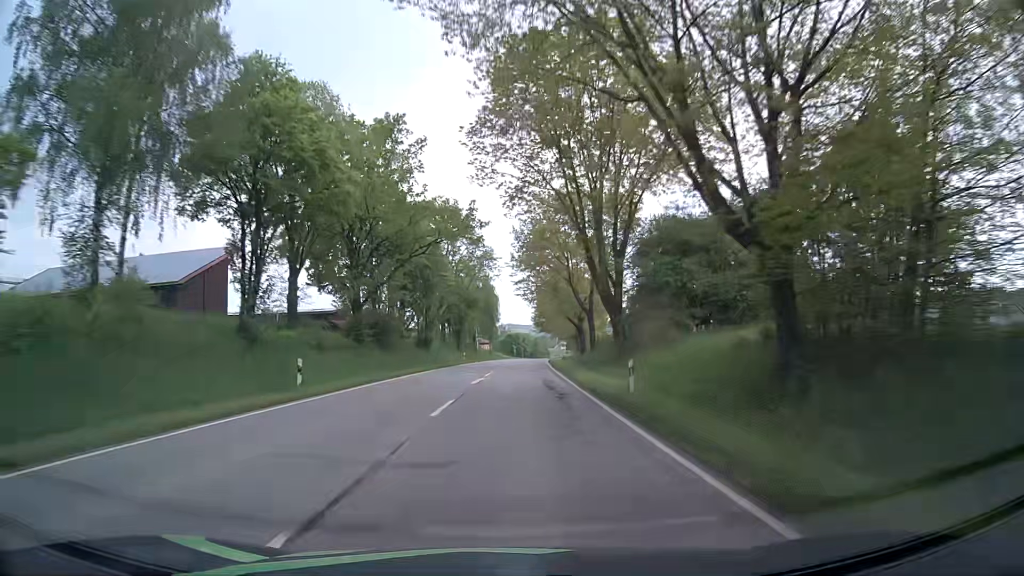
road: secondary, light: Day
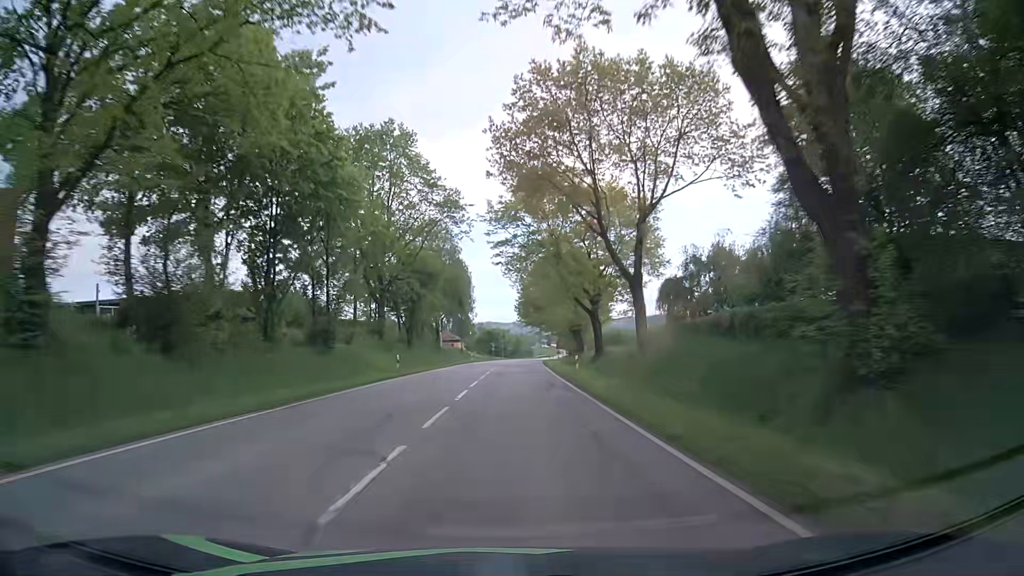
(+0.4, +32.1) m; +2°
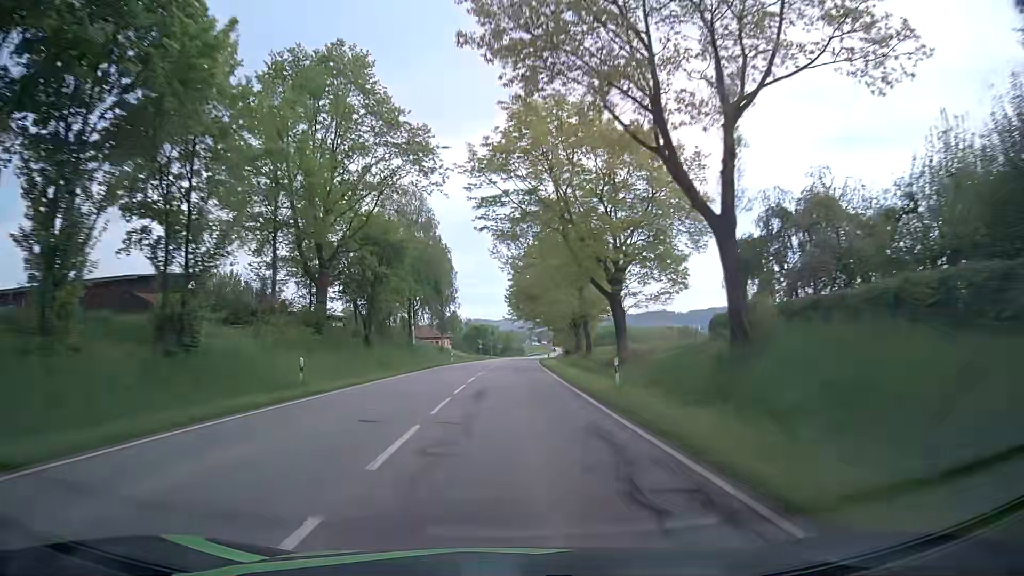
(+0.1, +16.1) m; +1°
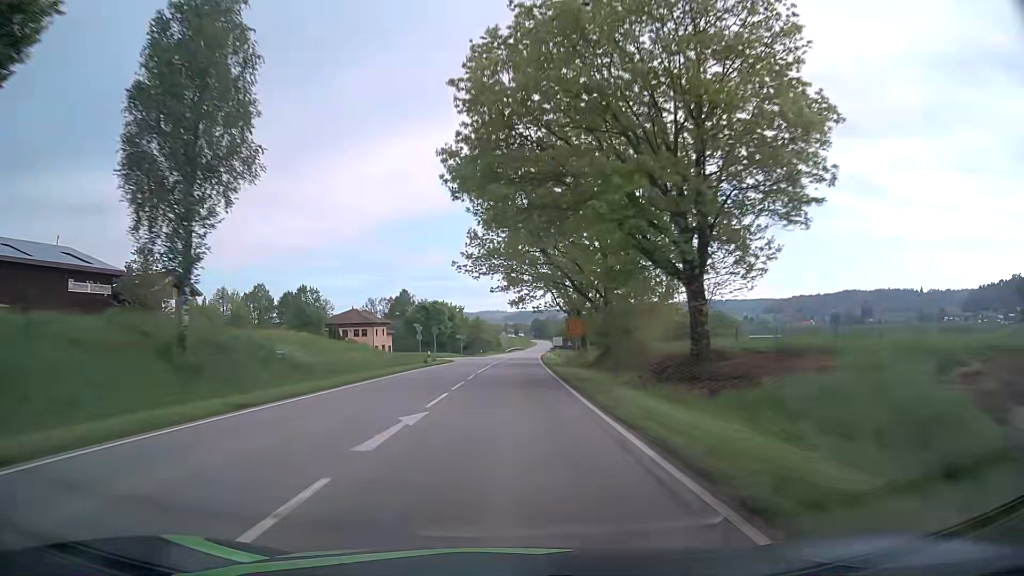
(+1.9, +64.9) m; +3°
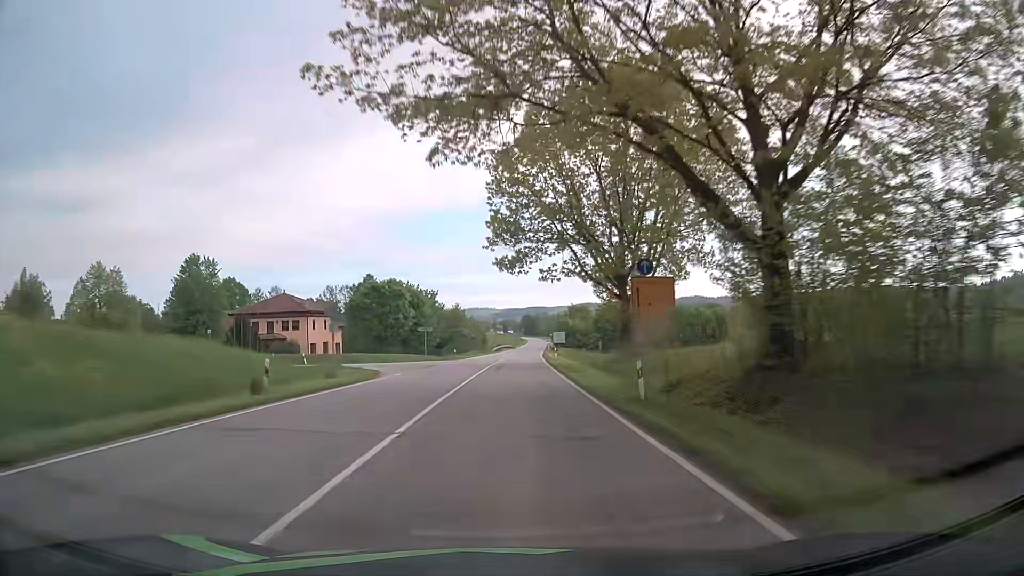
(+0.2, +32.3) m; +1°
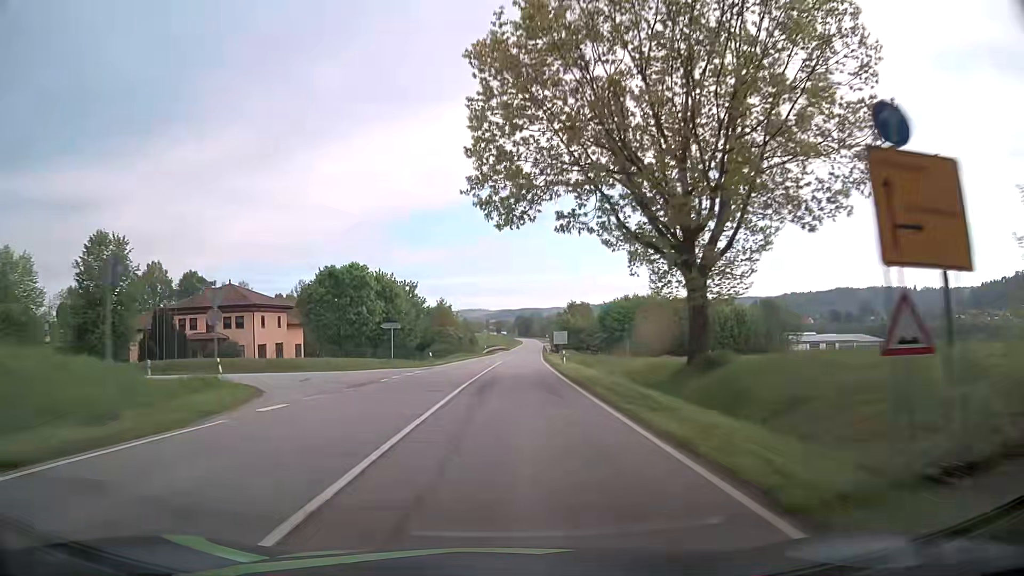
(+0.1, +16.0) m; +1°
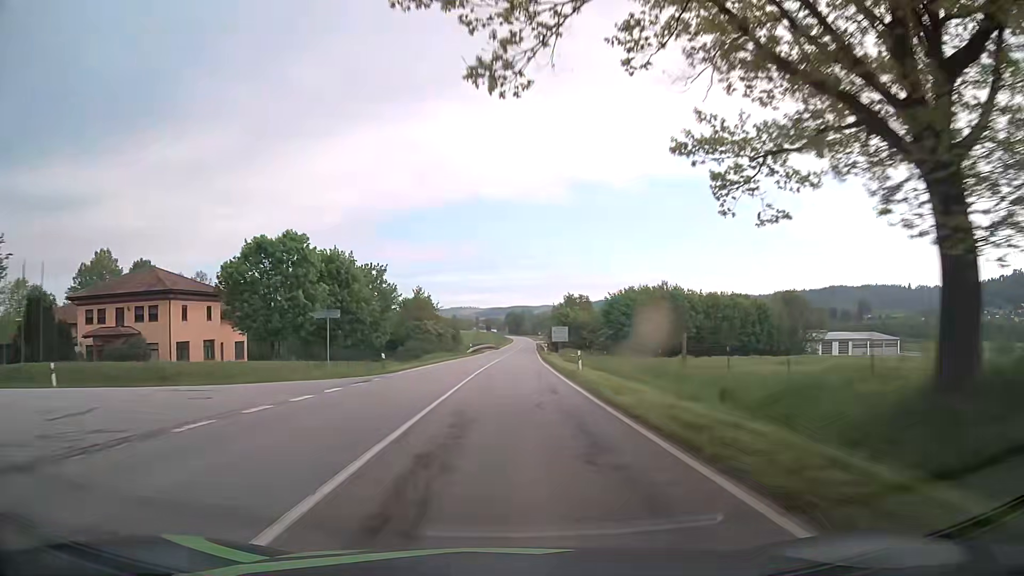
(+0.1, +15.8) m; +1°
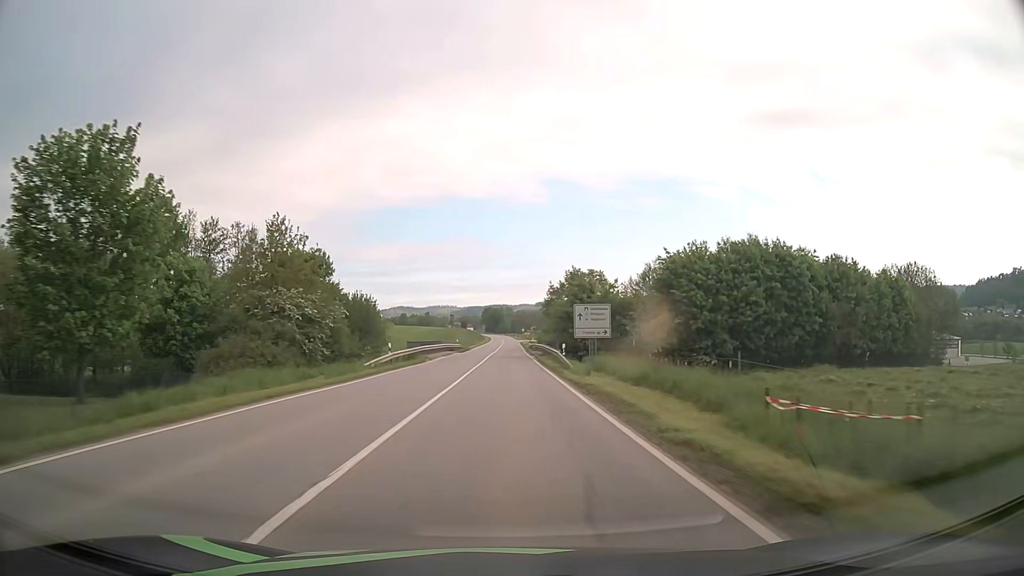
(+0.7, +46.5) m; +2°
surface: asphalt
(0, +10) (0, +20) (0, +30) (0, +40) (0, +50) (0, +60) (0, +70) (+1, +80) (+1, +90) (+1, +100) m
